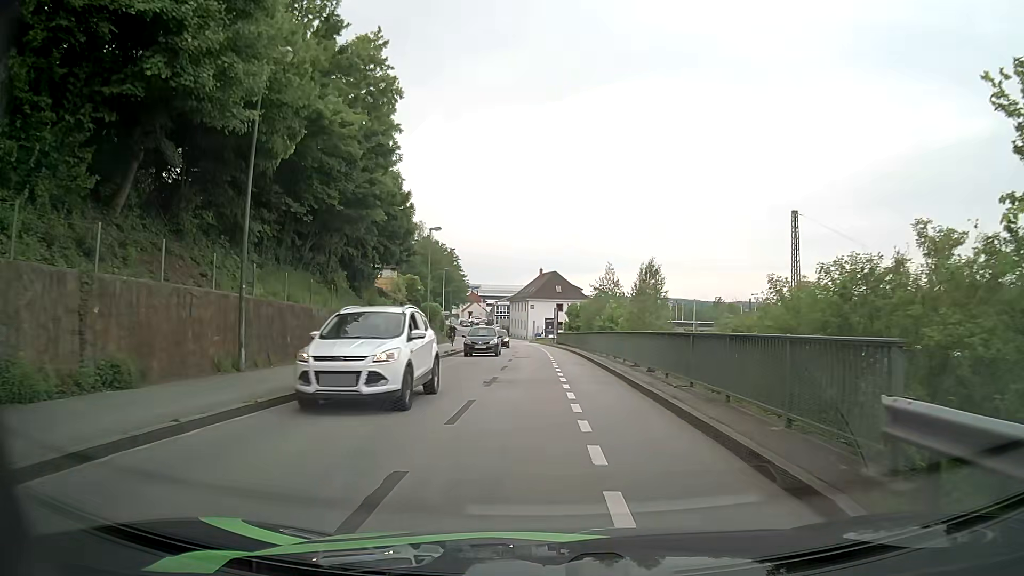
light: Day
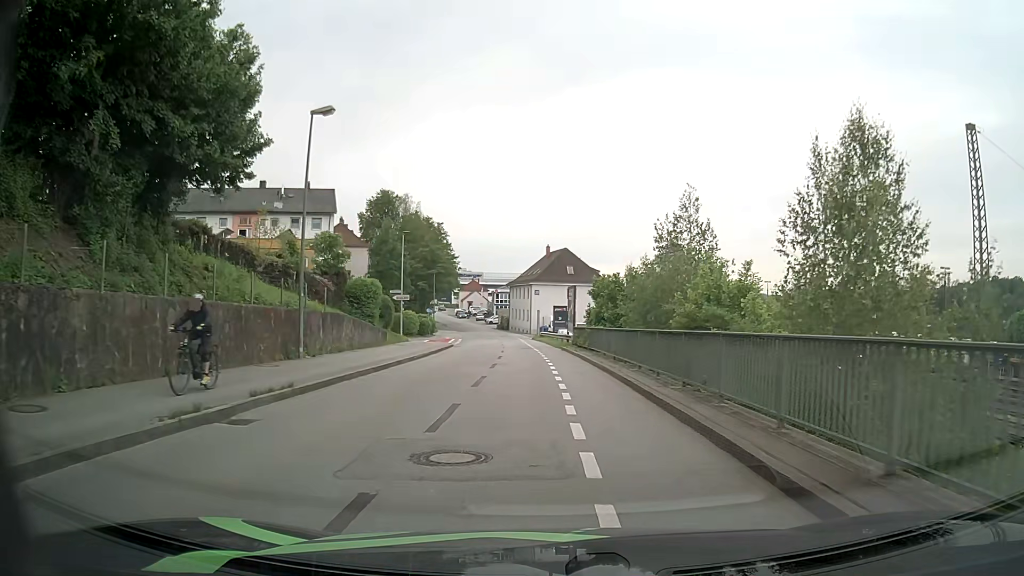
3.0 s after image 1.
(0.0, +24.8) m; -1°
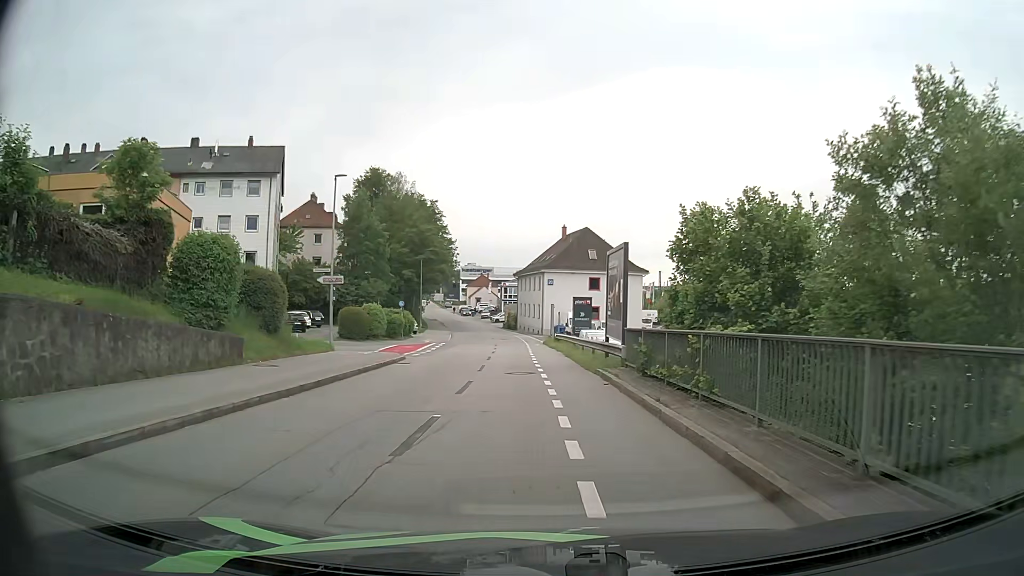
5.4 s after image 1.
(-0.1, +19.5) m; -1°
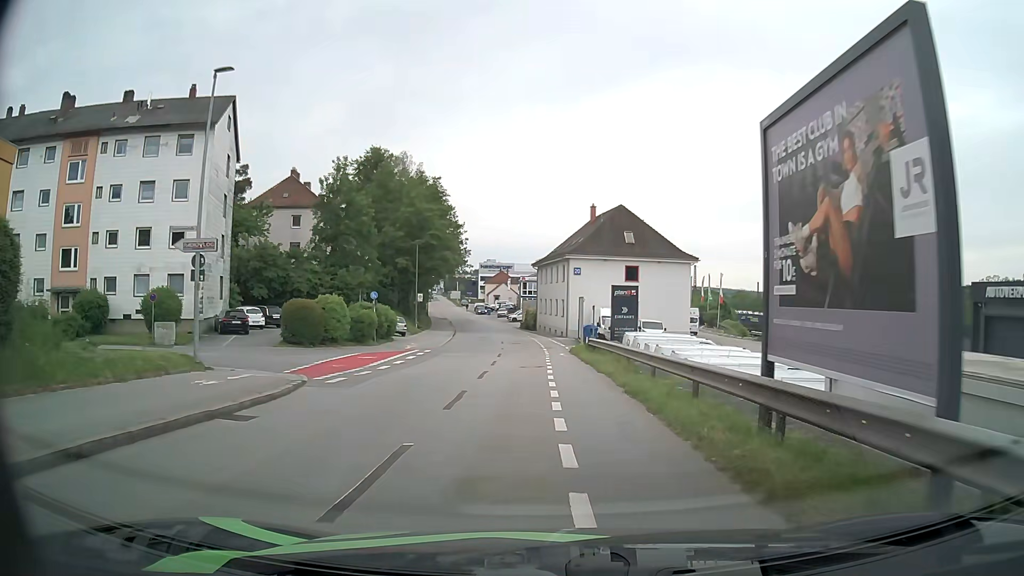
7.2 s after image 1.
(-0.2, +14.6) m; -2°
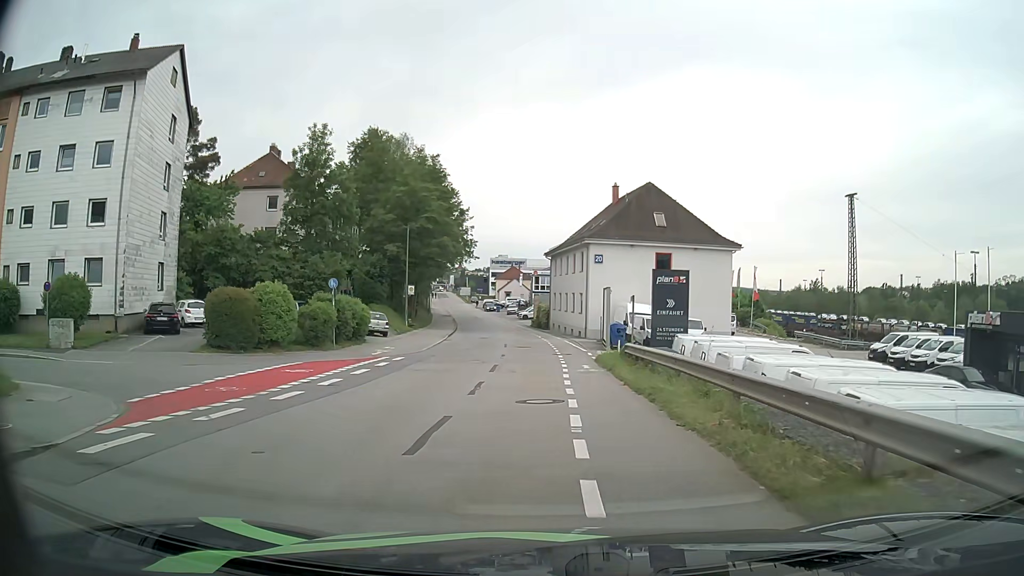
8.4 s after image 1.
(-0.1, +9.7) m; -1°
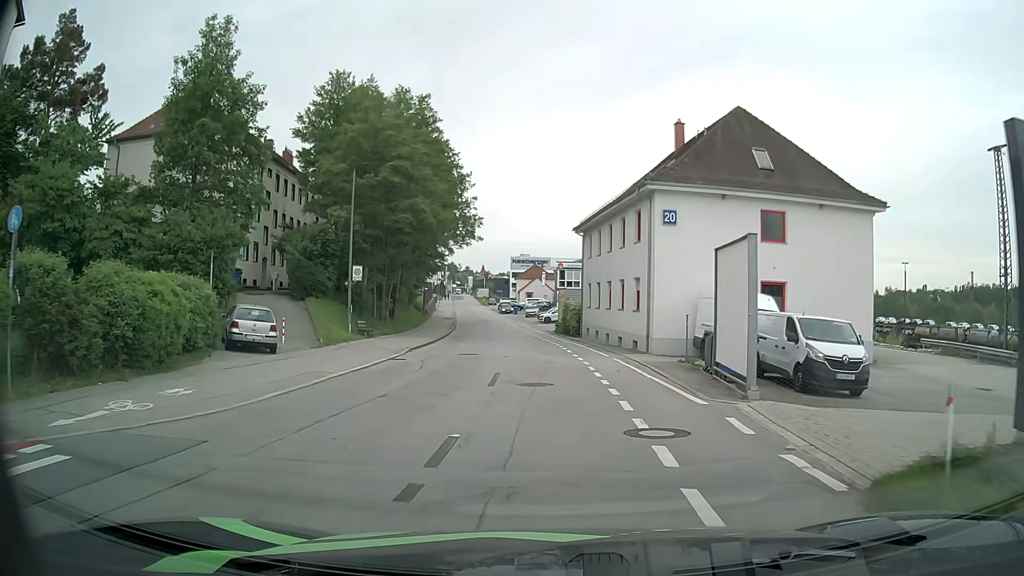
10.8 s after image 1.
(-0.4, +20.4) m; -2°
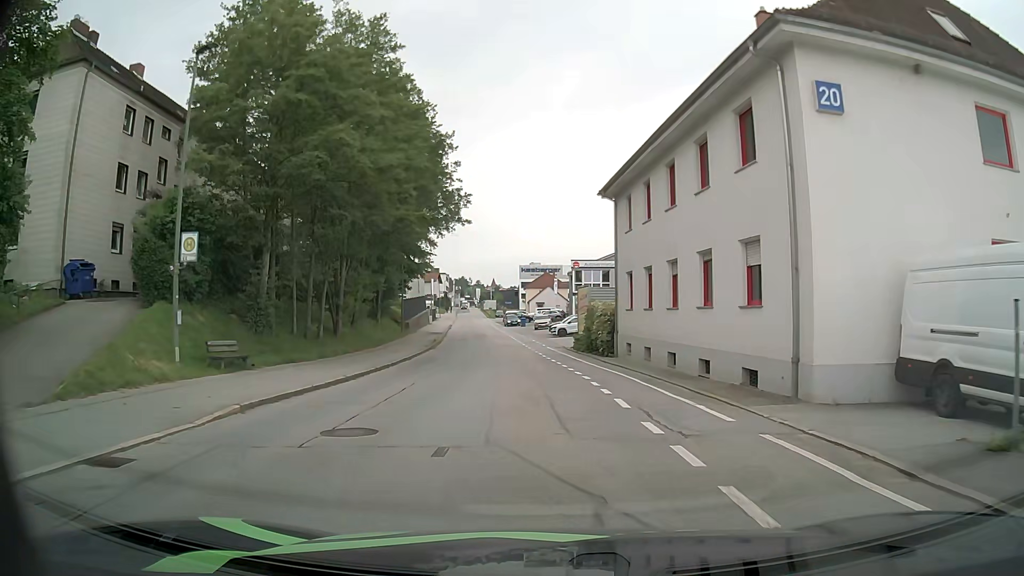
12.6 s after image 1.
(-0.2, +16.4) m; -1°
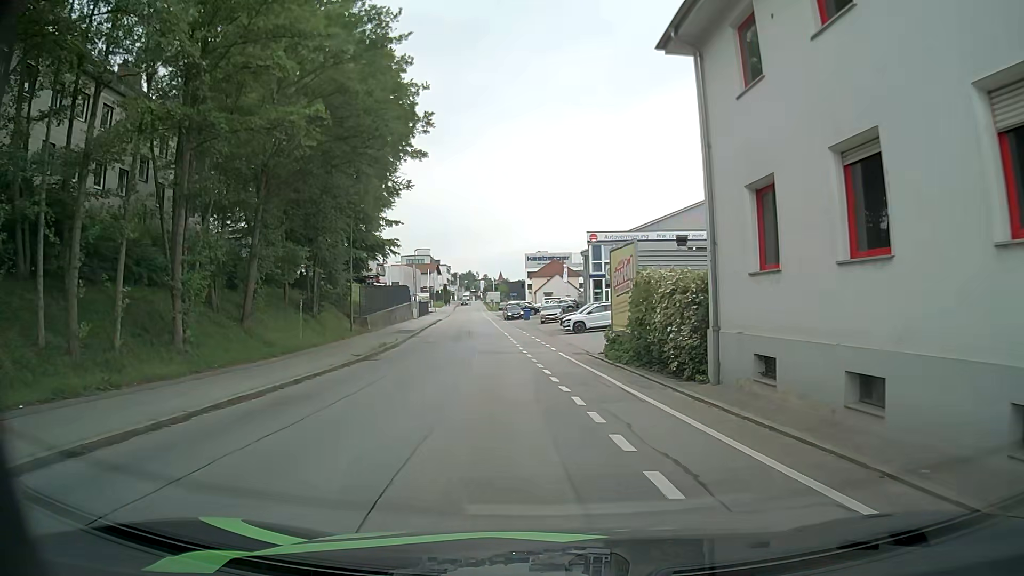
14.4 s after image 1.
(-0.2, +16.6) m; -1°
(0, +10) (-1, +20) (-2, +30) (-3, +40) (-4, +50) (-5, +60) (-7, +70) (-8, +80) (-9, +90) (-10, +99) m
